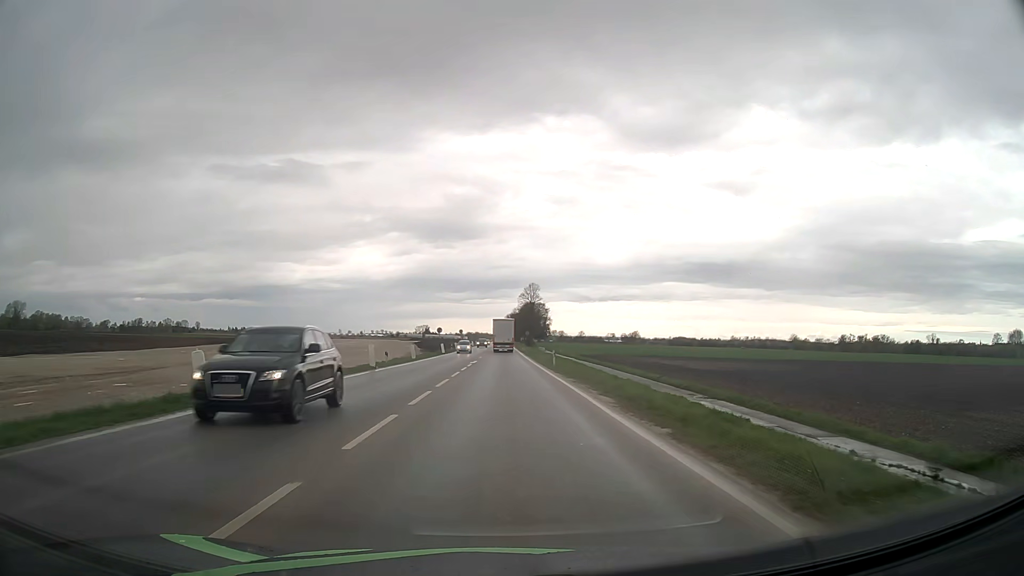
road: unclassified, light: Day
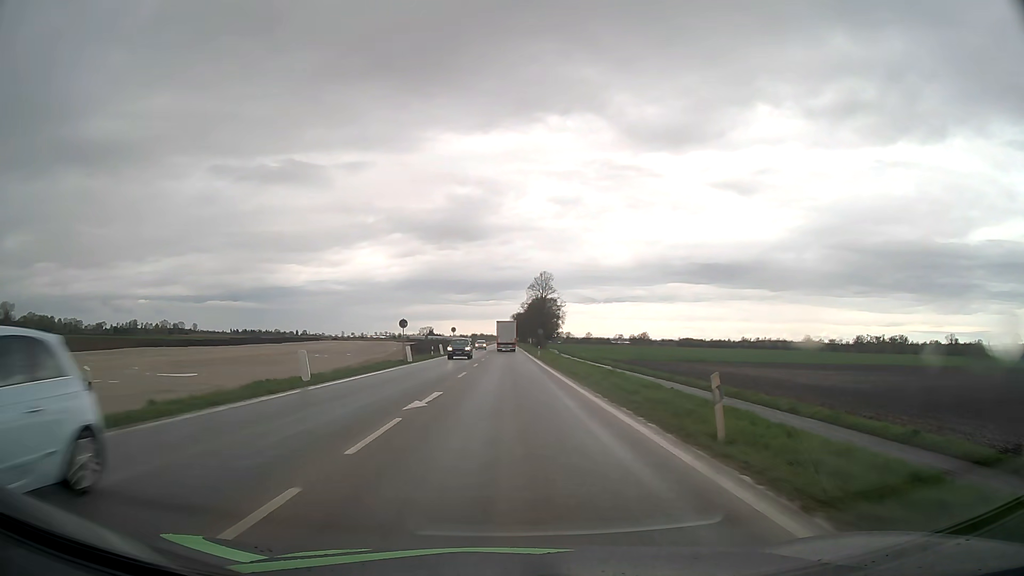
(-0.1, +30.4) m; 0°
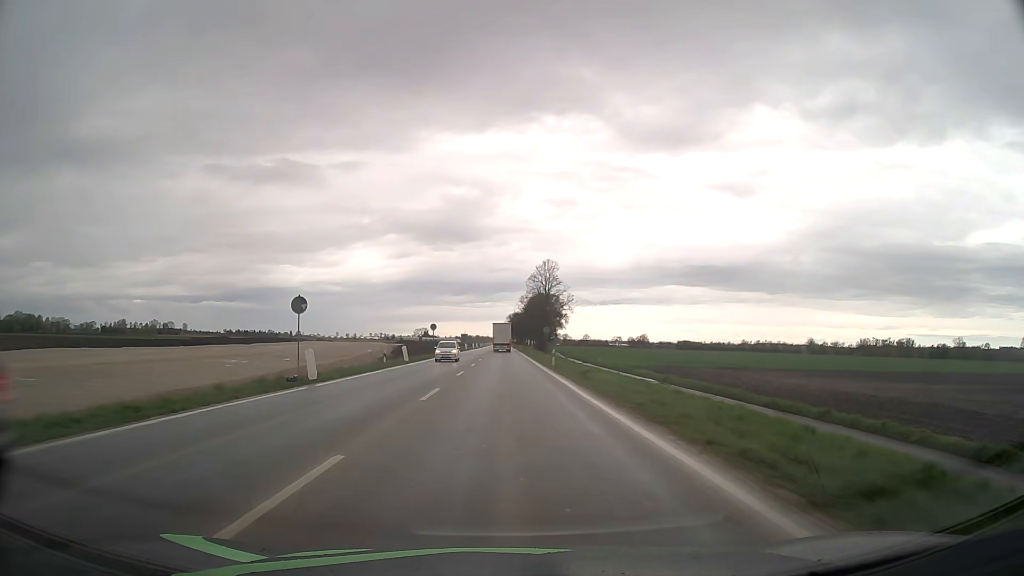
(+0.1, +22.8) m; 0°
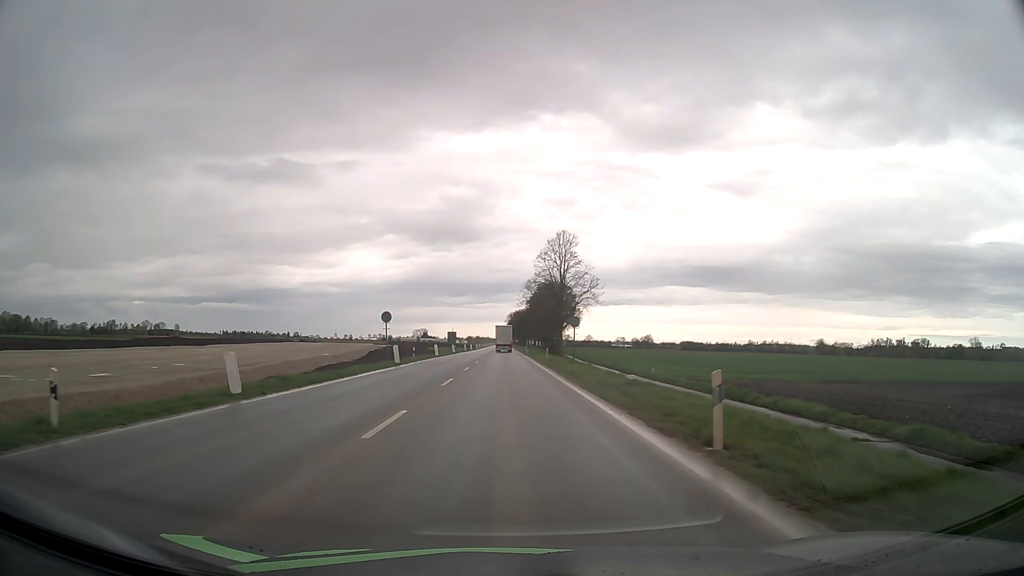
(0.0, +30.4) m; 0°
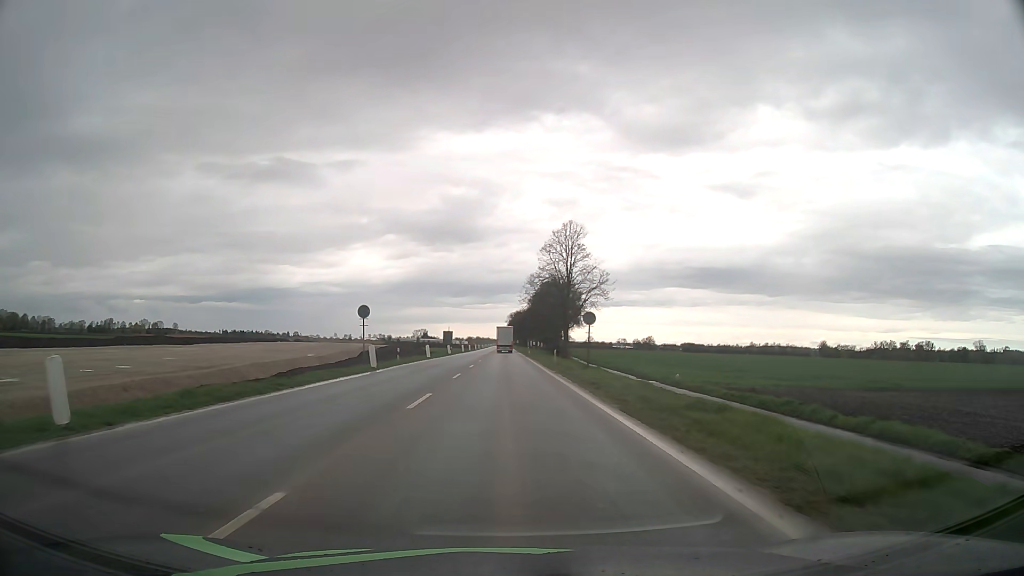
(0.0, +7.6) m; 0°
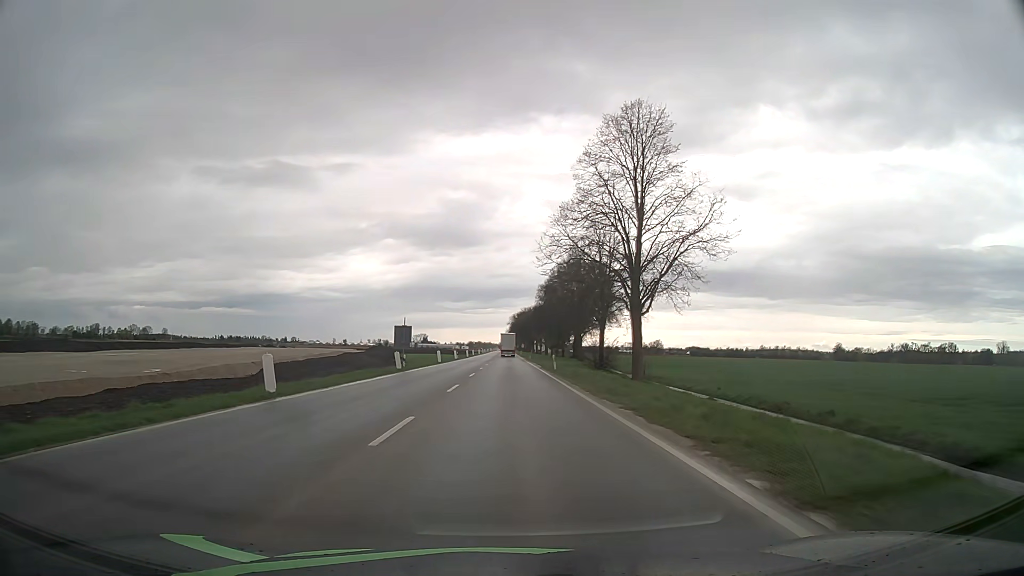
(-0.1, +40.9) m; 0°
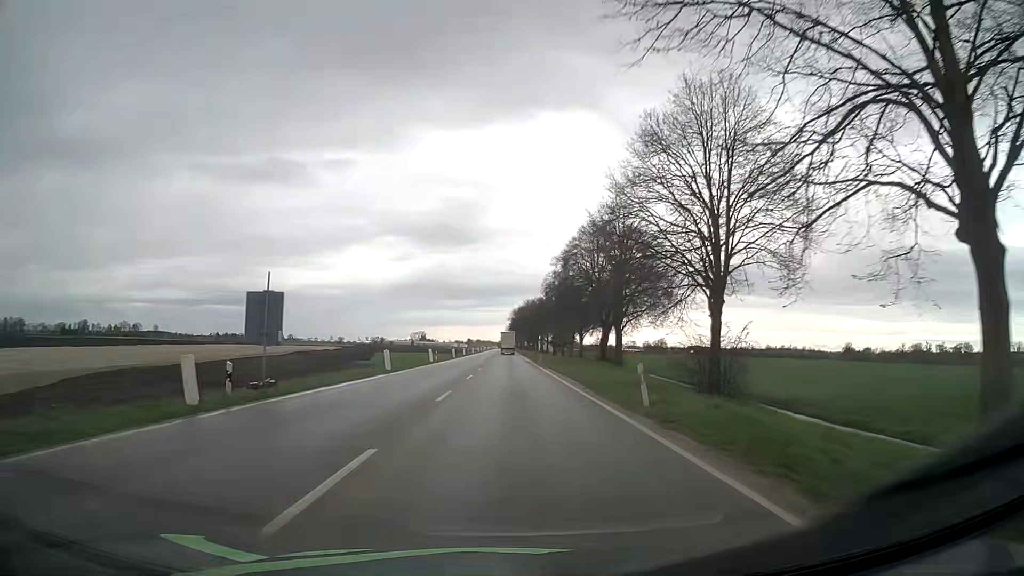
(0.0, +28.6) m; 0°
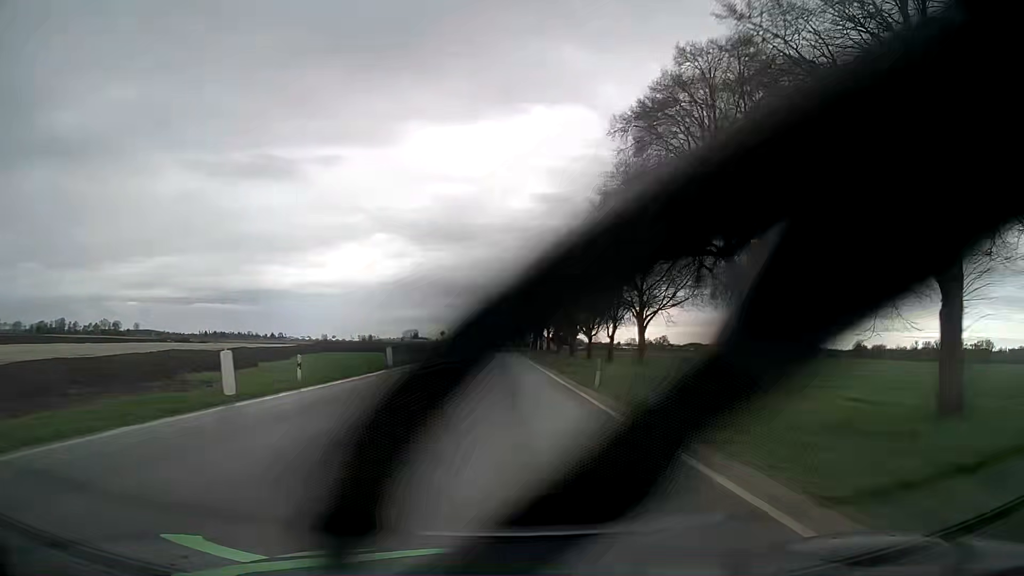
(+0.2, +42.7) m; 0°
(0, +10) (0, +20) (0, +30) (0, +40) (0, +50) (0, +60) (0, +70) (0, +80) (0, +90) (0, +100) m
